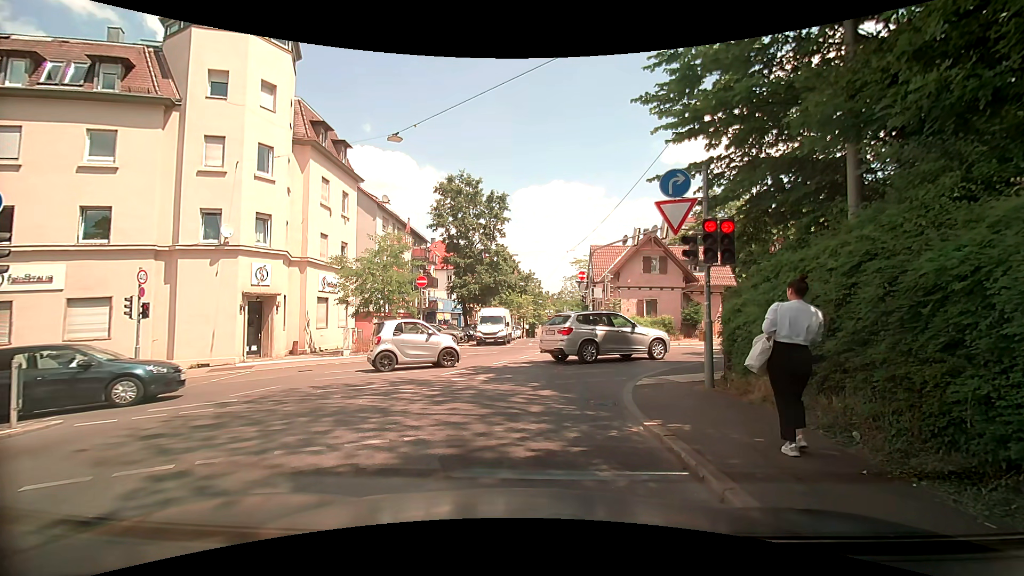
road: unclassified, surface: asphalt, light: Day
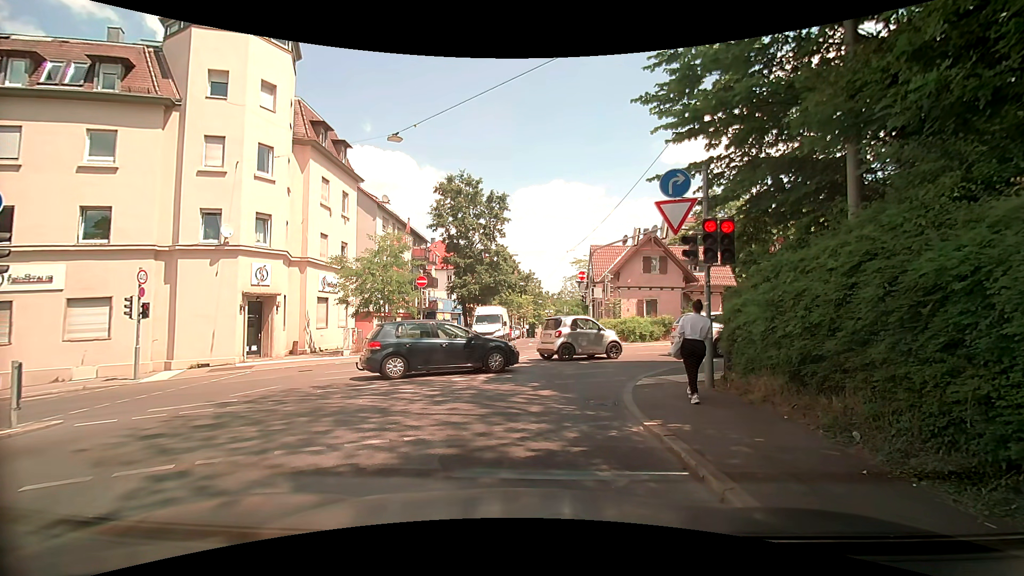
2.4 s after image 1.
(0.0, 0.0) m; 0°
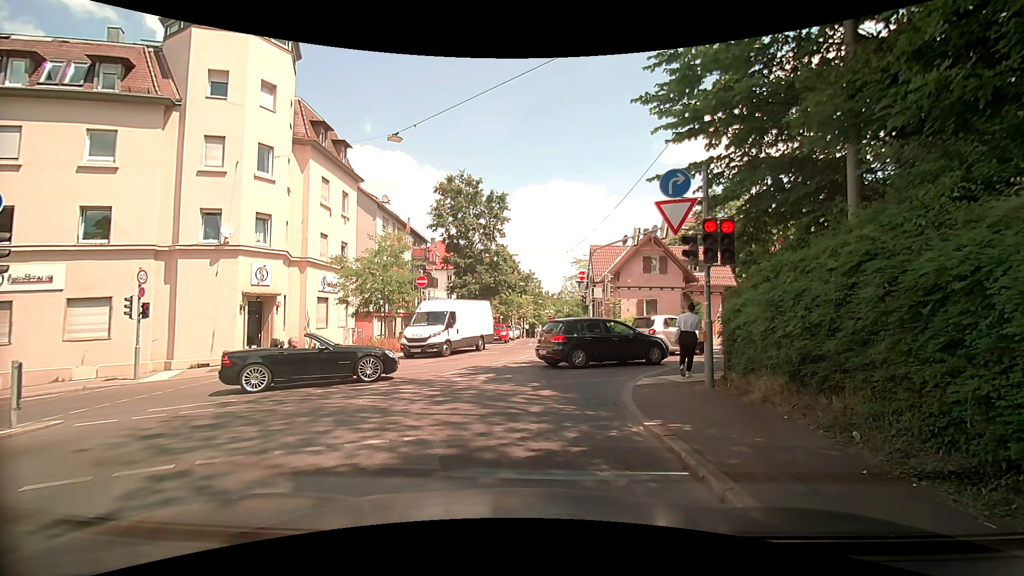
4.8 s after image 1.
(0.0, 0.0) m; 0°
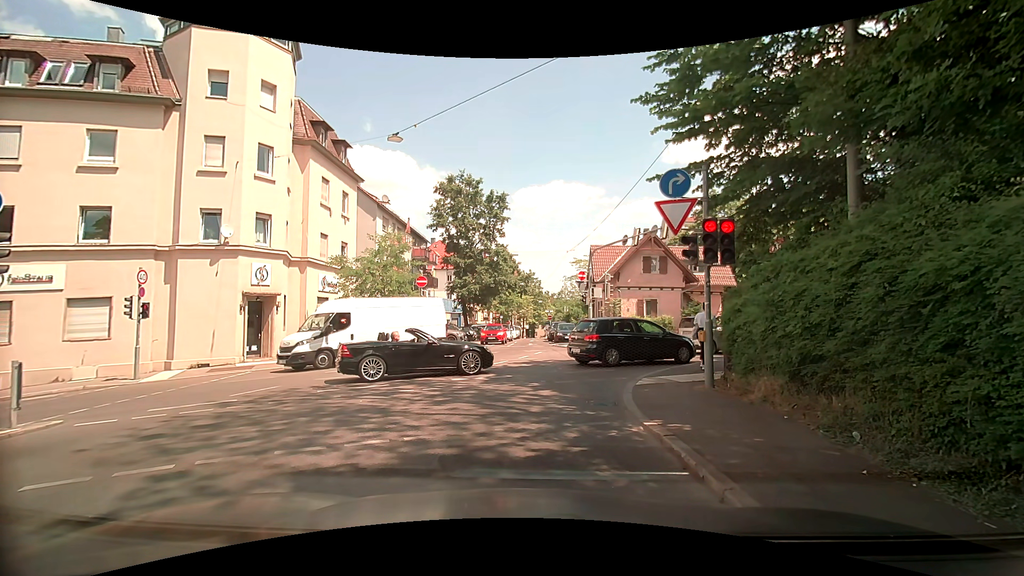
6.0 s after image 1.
(0.0, 0.0) m; 0°
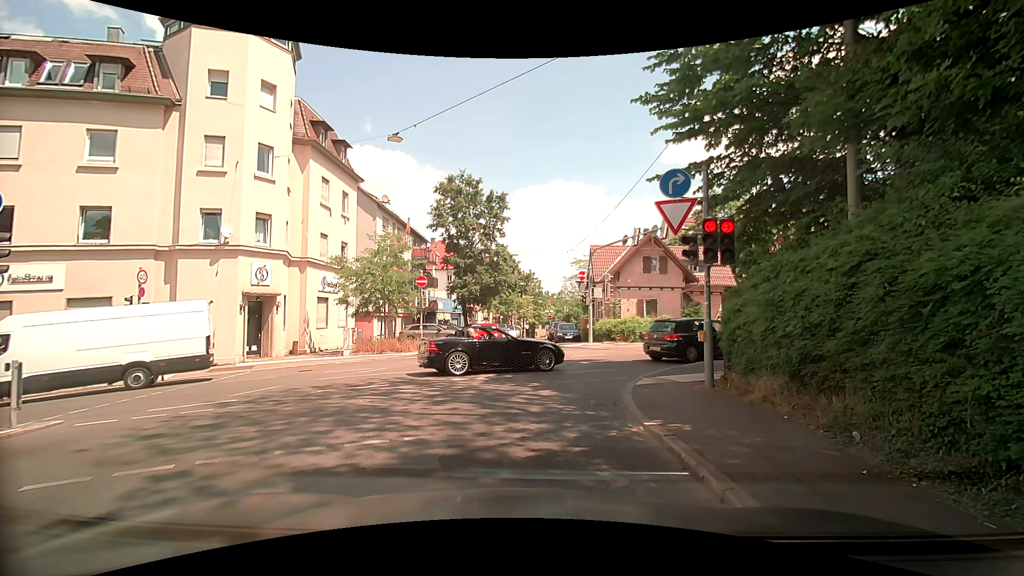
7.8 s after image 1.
(0.0, 0.0) m; 0°
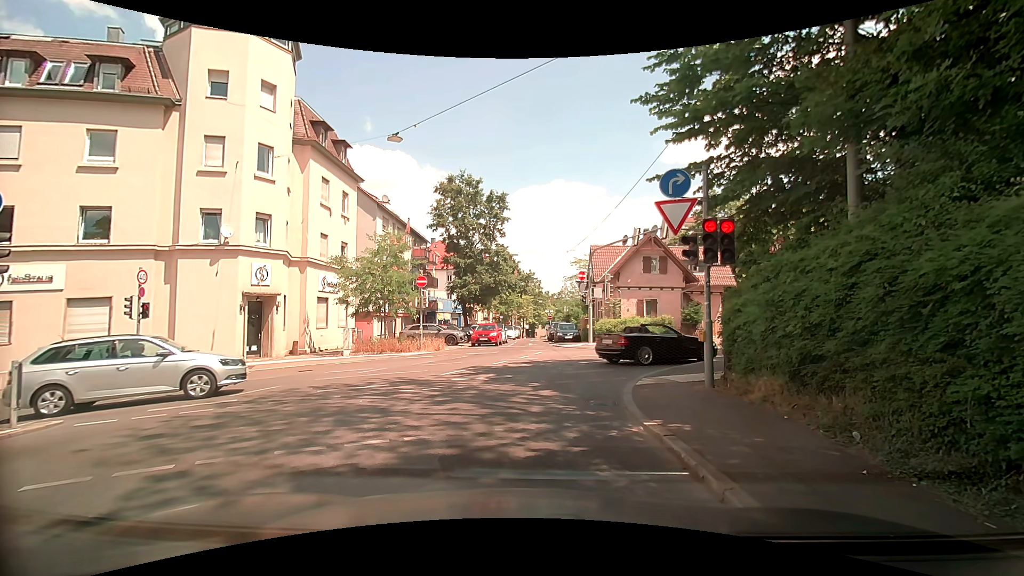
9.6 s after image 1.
(0.0, 0.0) m; 0°
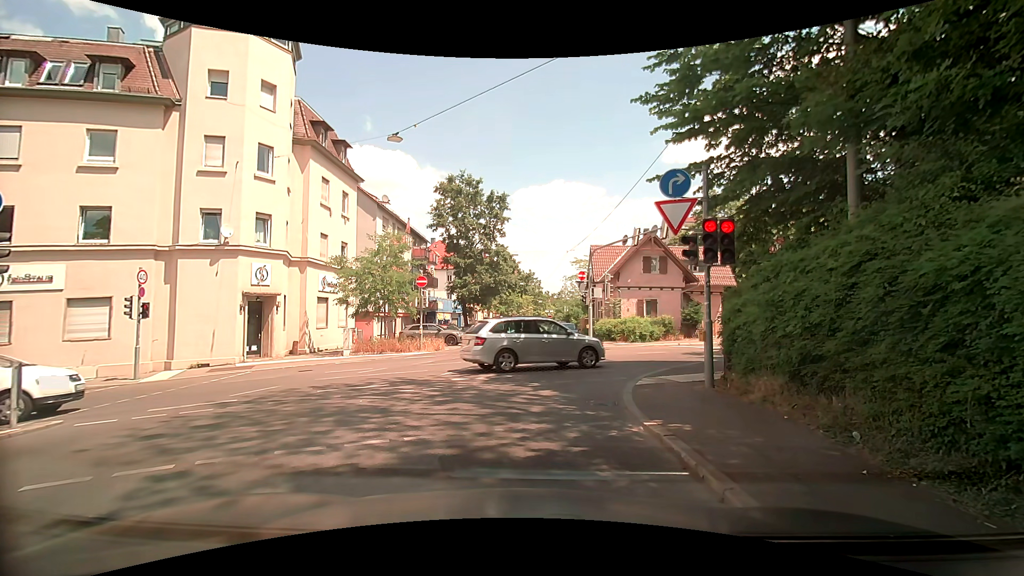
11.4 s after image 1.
(0.0, 0.0) m; 0°
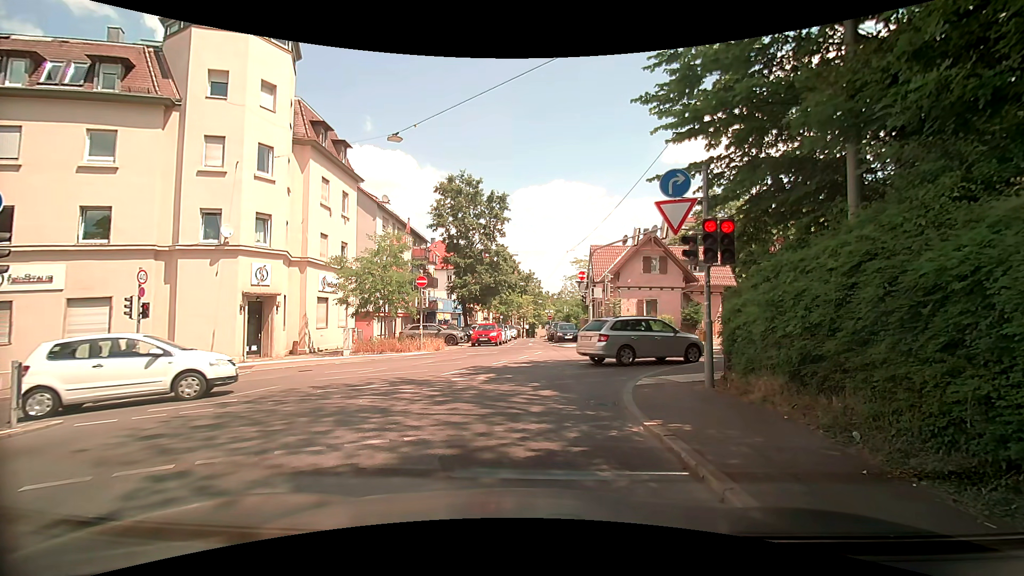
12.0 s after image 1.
(0.0, 0.0) m; 0°
